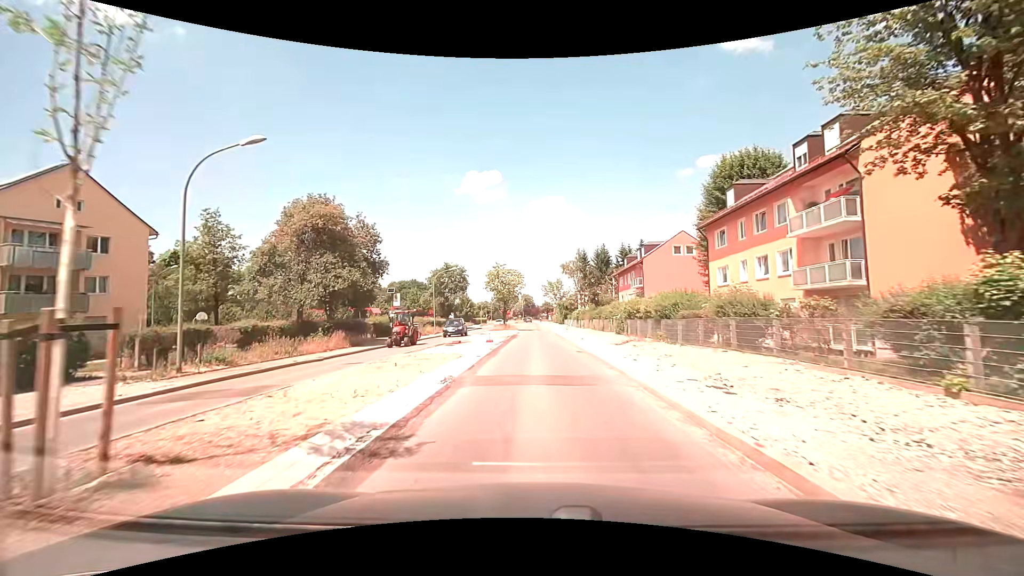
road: secondary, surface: asphalt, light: Day
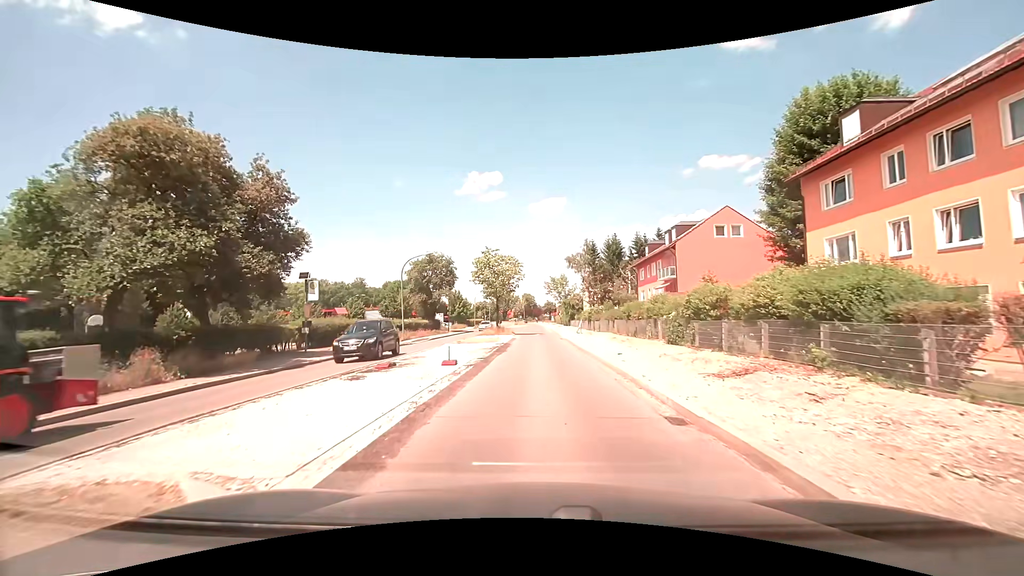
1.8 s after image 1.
(0.0, +14.1) m; 0°
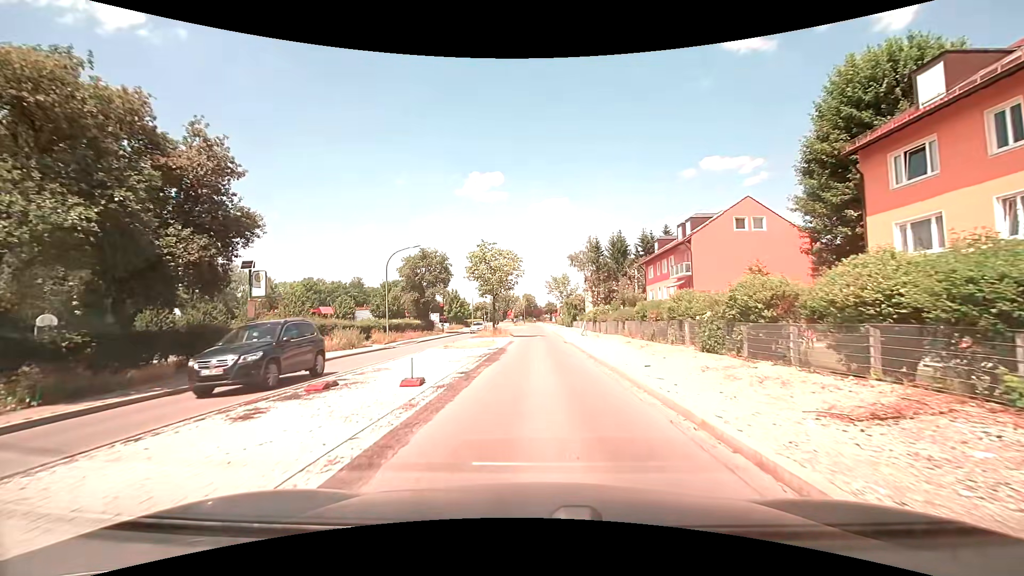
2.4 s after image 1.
(0.0, +4.6) m; 0°
(0, +10) (0, +20) (0, +30) (0, +40) (0, +50) (0, +60) (0, +70) (0, +80) (0, +90) (0, +100) m
